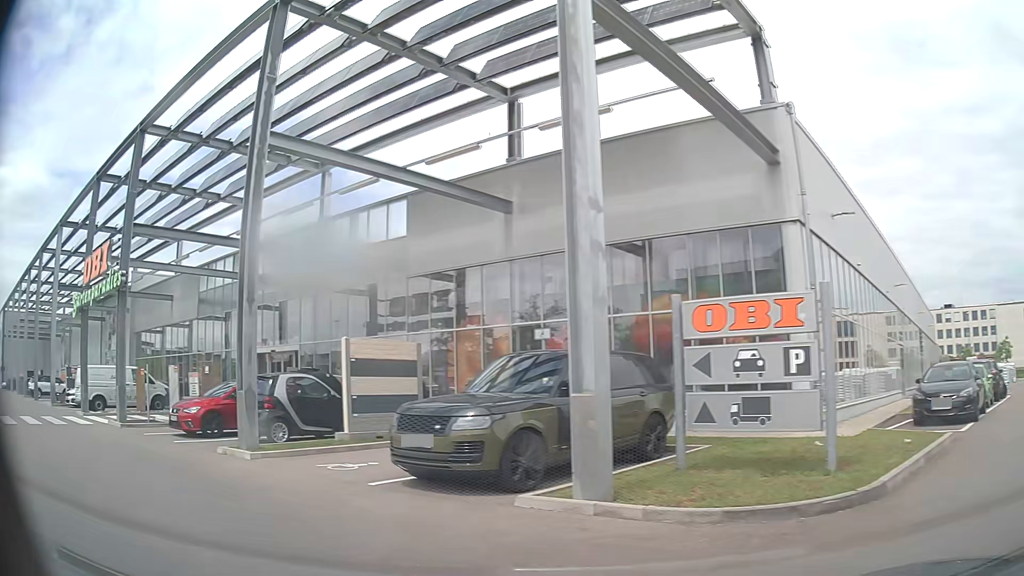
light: Day
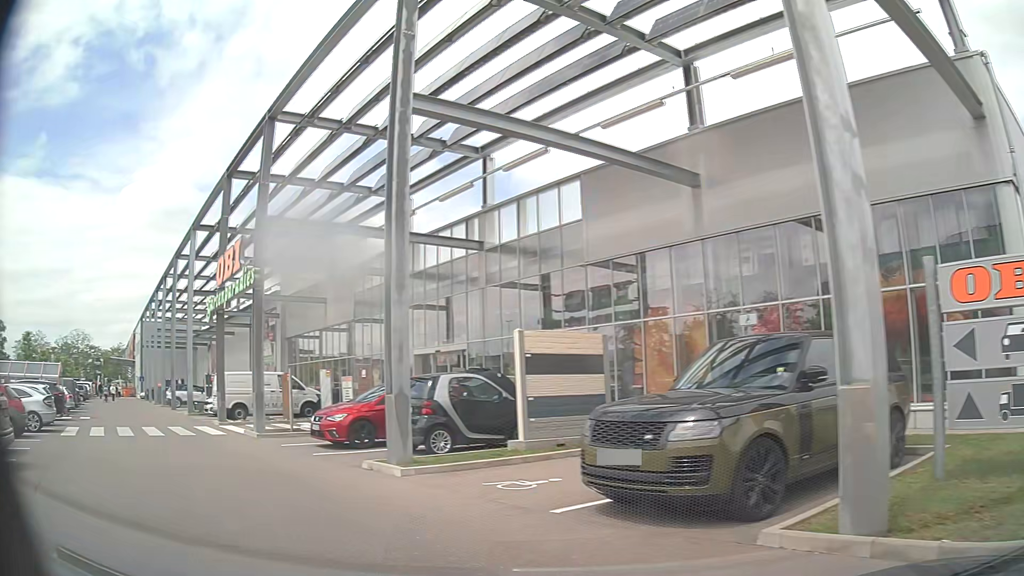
(-0.3, +2.1) m; -15°
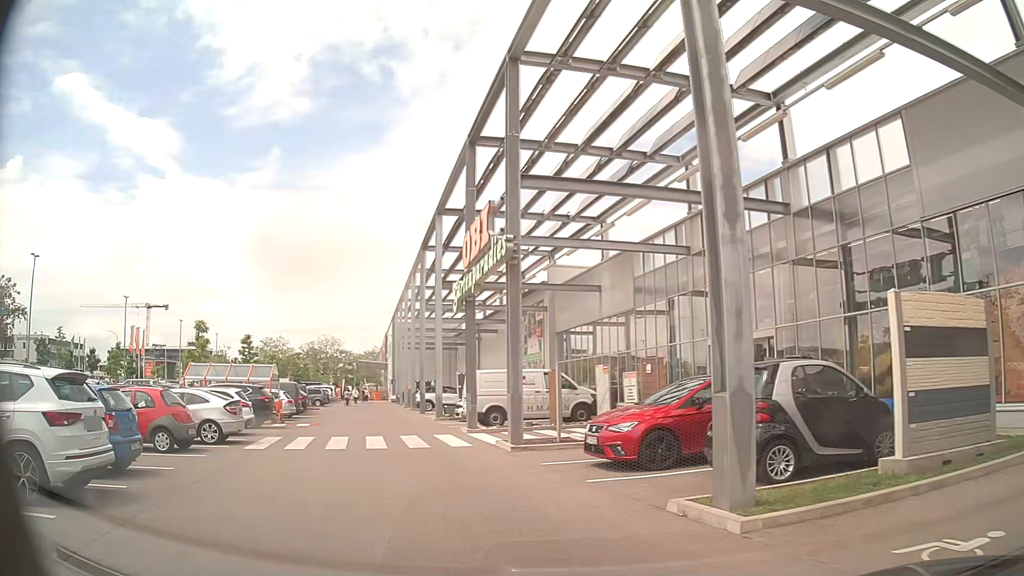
(-0.9, +4.1) m; -22°
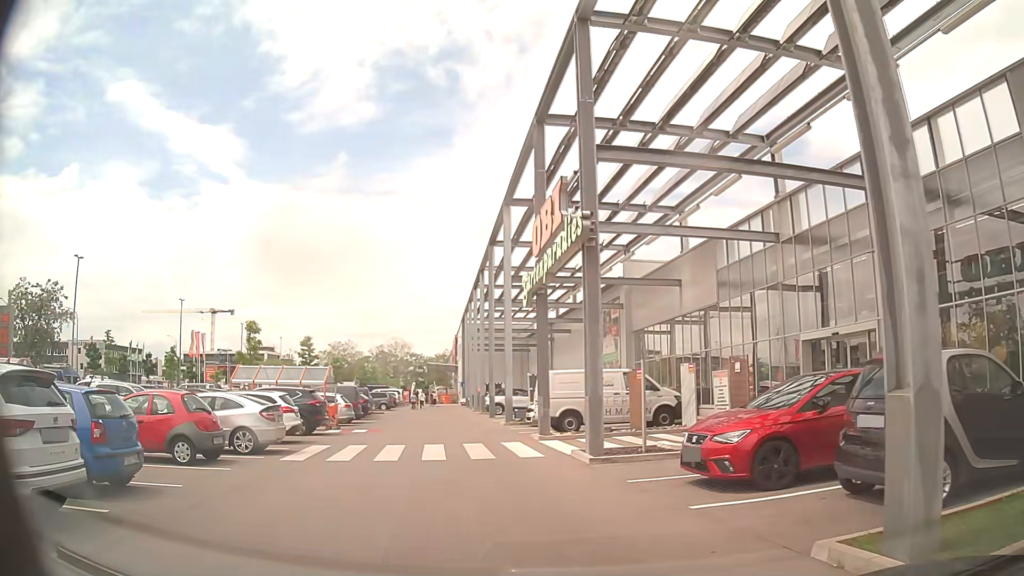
(-0.1, +2.1) m; -5°
